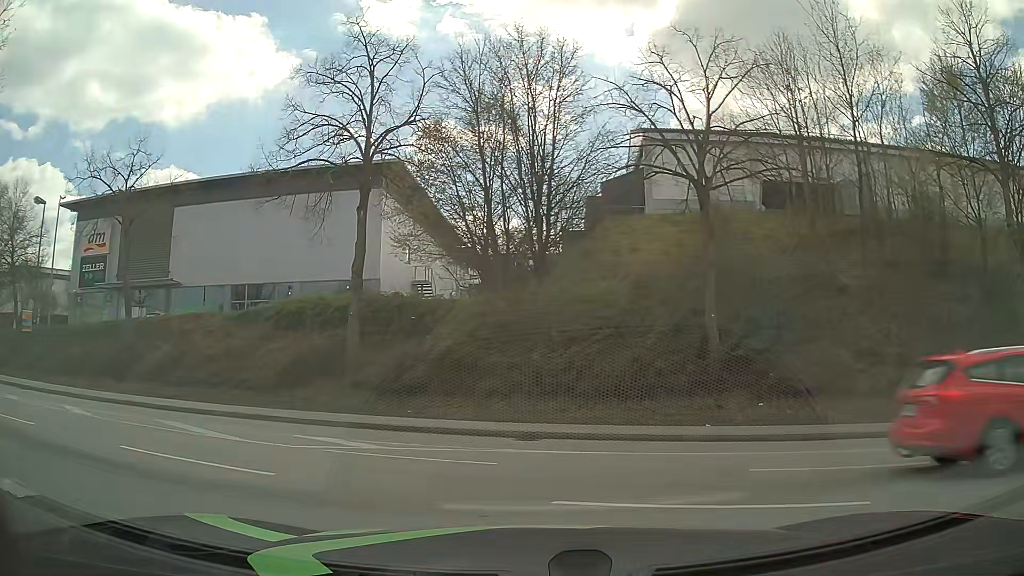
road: tertiary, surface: asphalt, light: Day
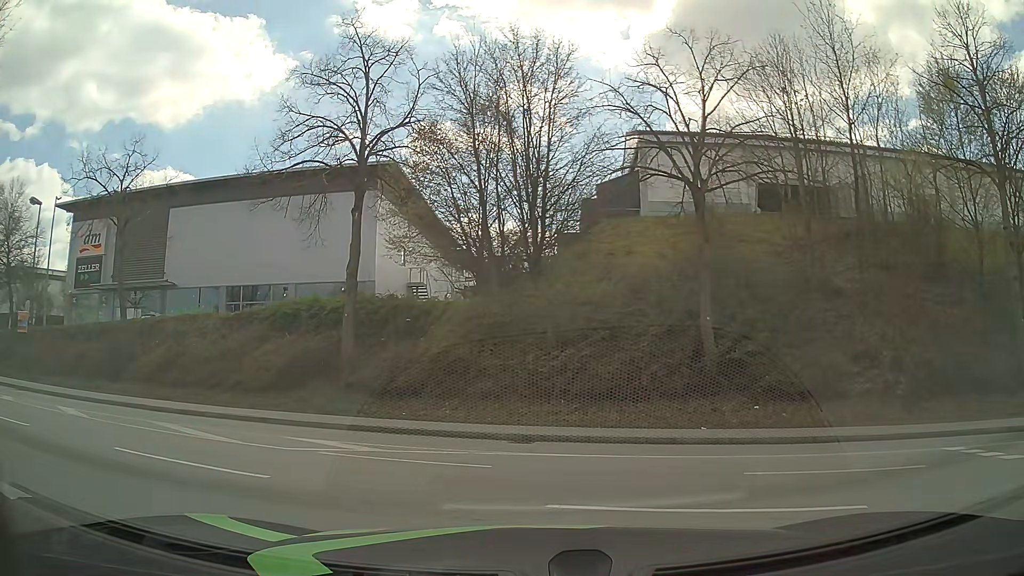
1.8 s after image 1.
(0.0, +0.1) m; 0°
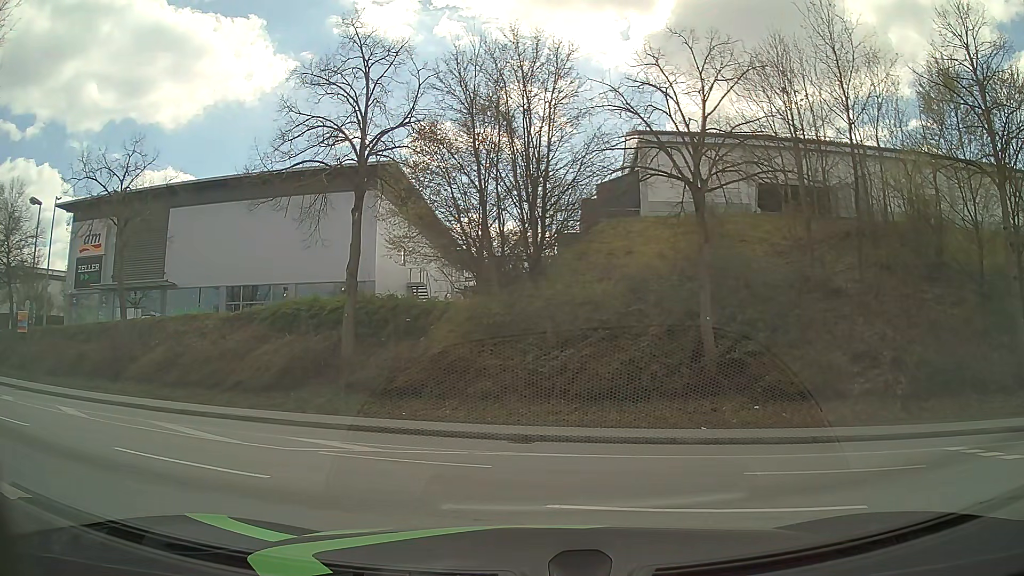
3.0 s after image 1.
(0.0, 0.0) m; 0°
